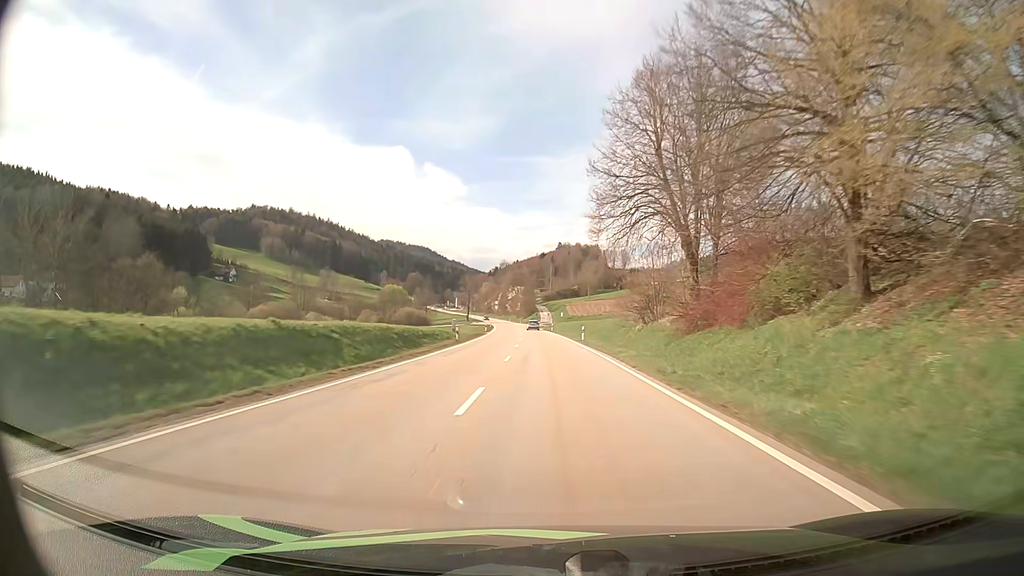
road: secondary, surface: asphalt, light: Day
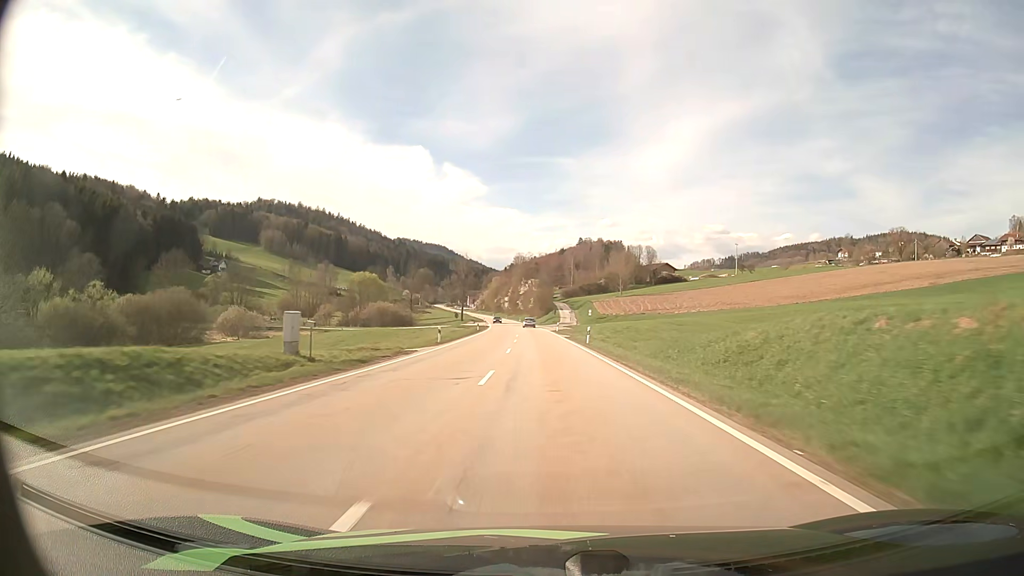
(-0.7, +49.4) m; -2°
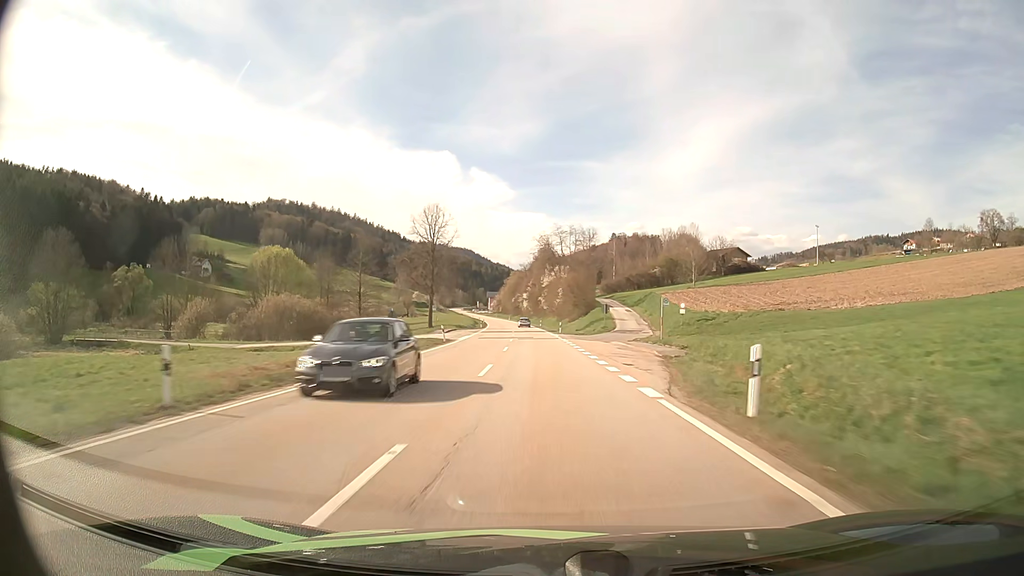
(-1.4, +65.4) m; -3°
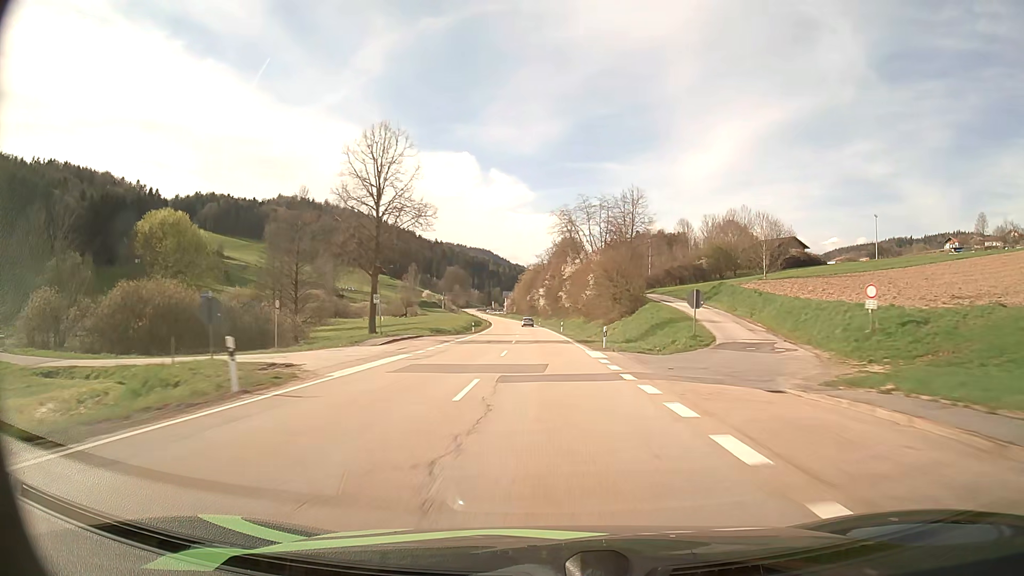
(-0.5, +32.6) m; -2°
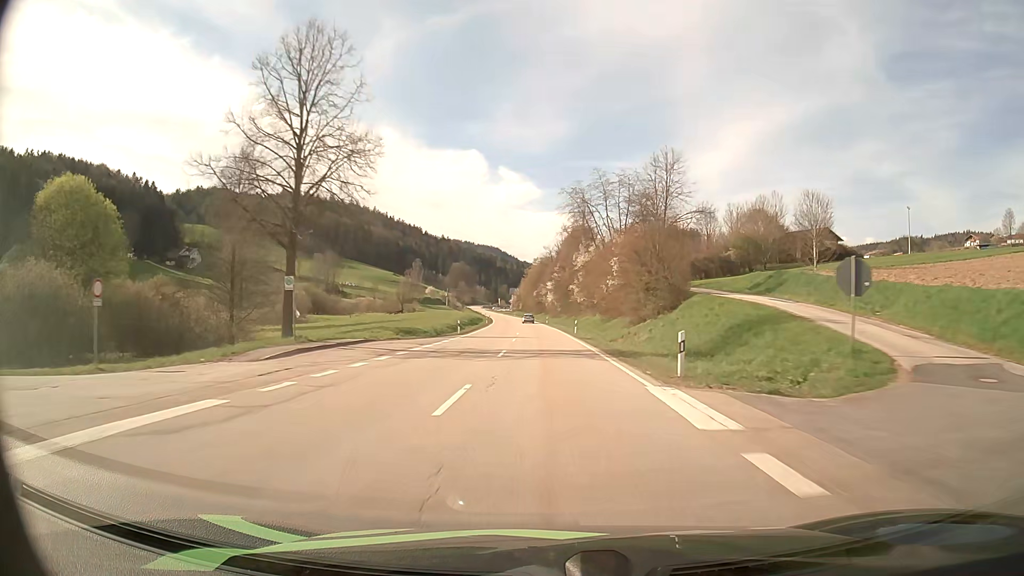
(-0.1, +16.2) m; -1°
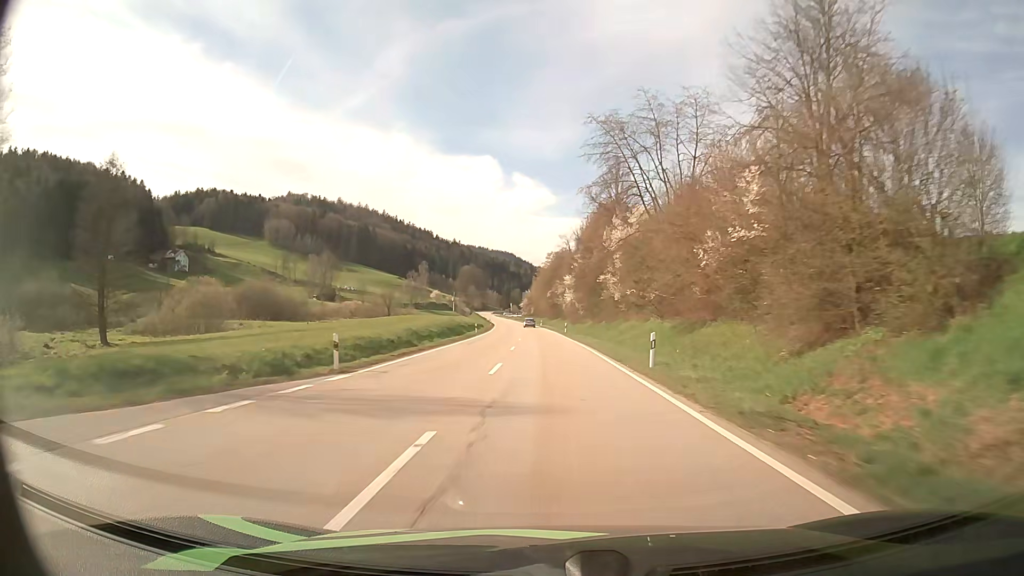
(-0.4, +32.4) m; -1°
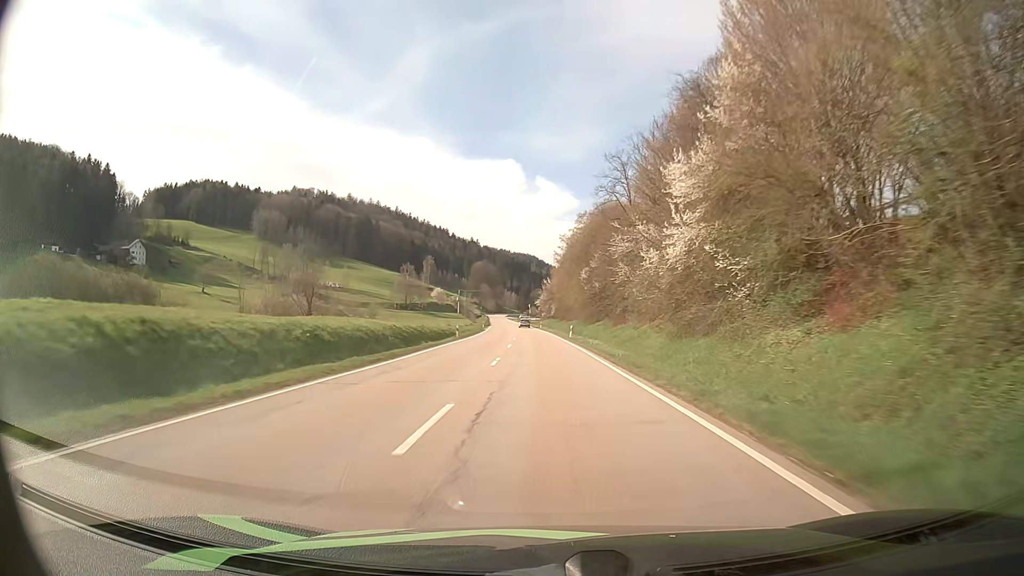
(-1.2, +65.1) m; -2°
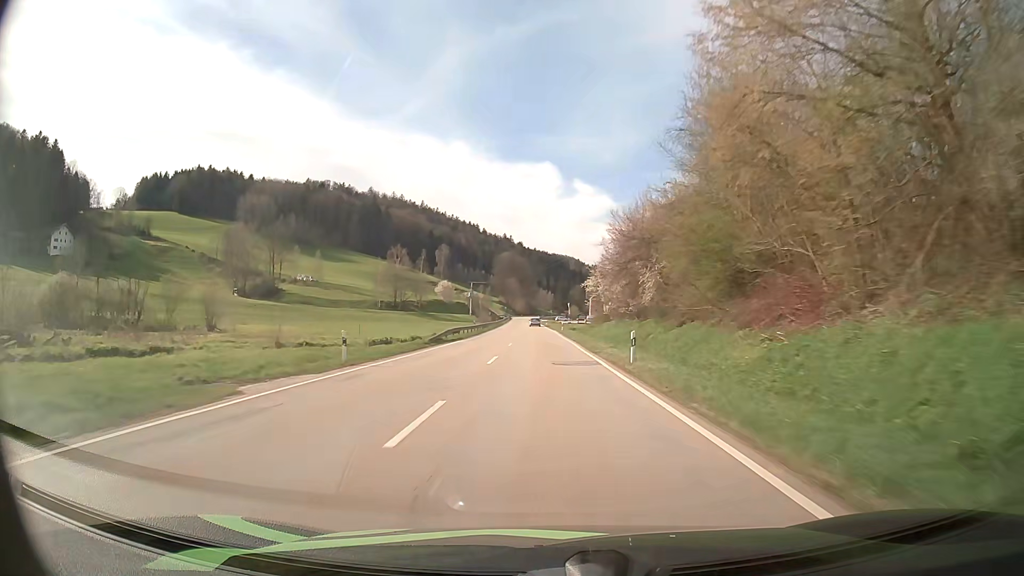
(-2.3, +81.7) m; -3°
(0, +10) (0, +20) (0, +30) (0, +40) (0, +50) (-1, +60) (-1, +70) (-1, +80) (-2, +90) (-2, +100) m
